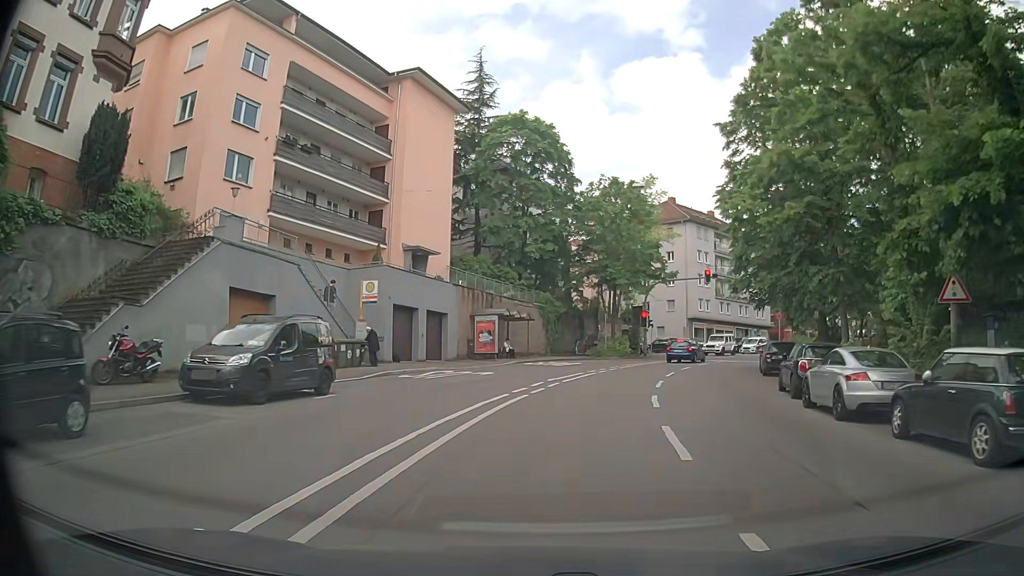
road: secondary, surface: asphalt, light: Day
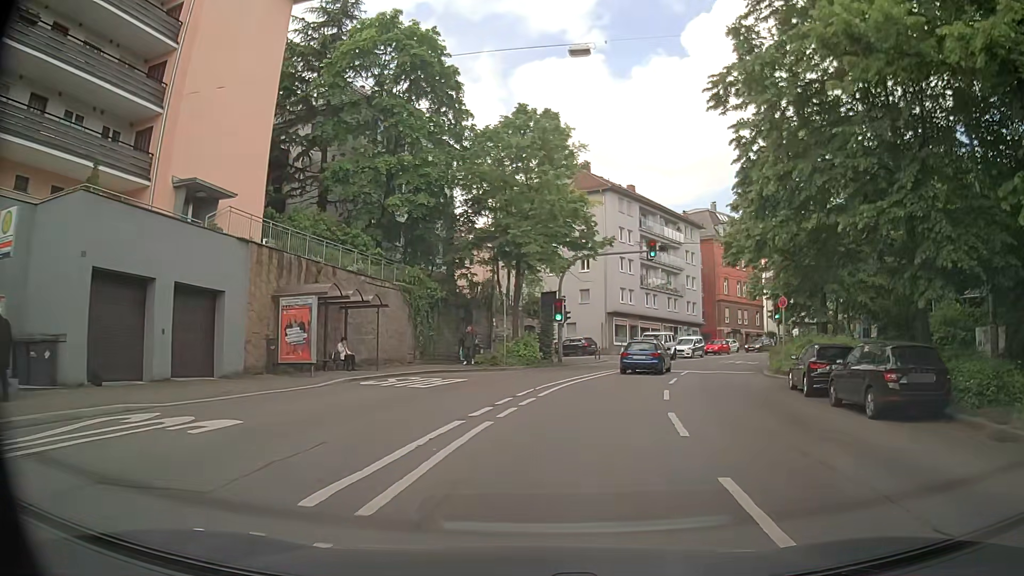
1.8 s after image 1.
(+1.1, +16.2) m; +8°
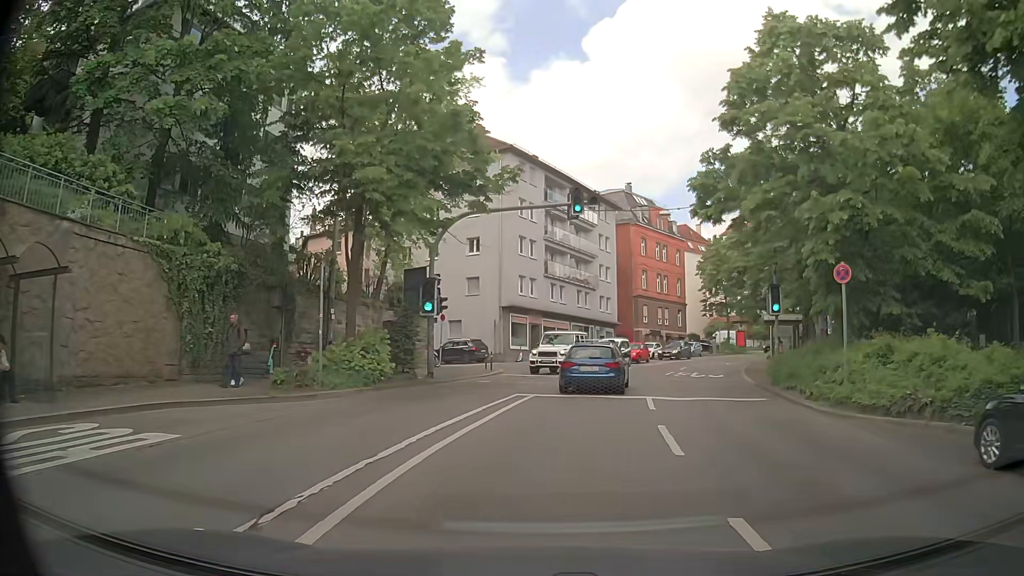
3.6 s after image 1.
(+1.2, +13.4) m; +9°
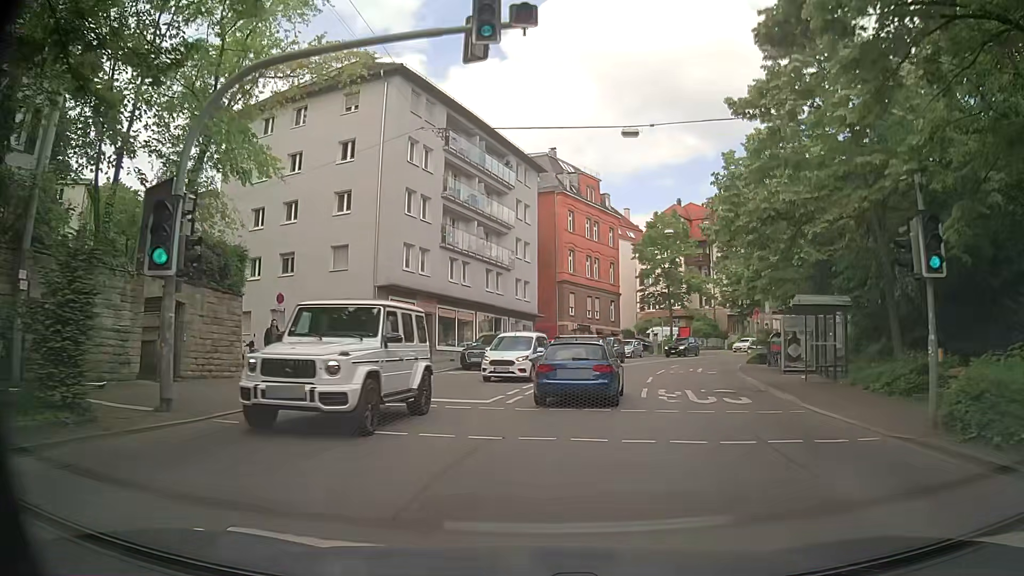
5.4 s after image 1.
(+1.1, +14.0) m; +8°
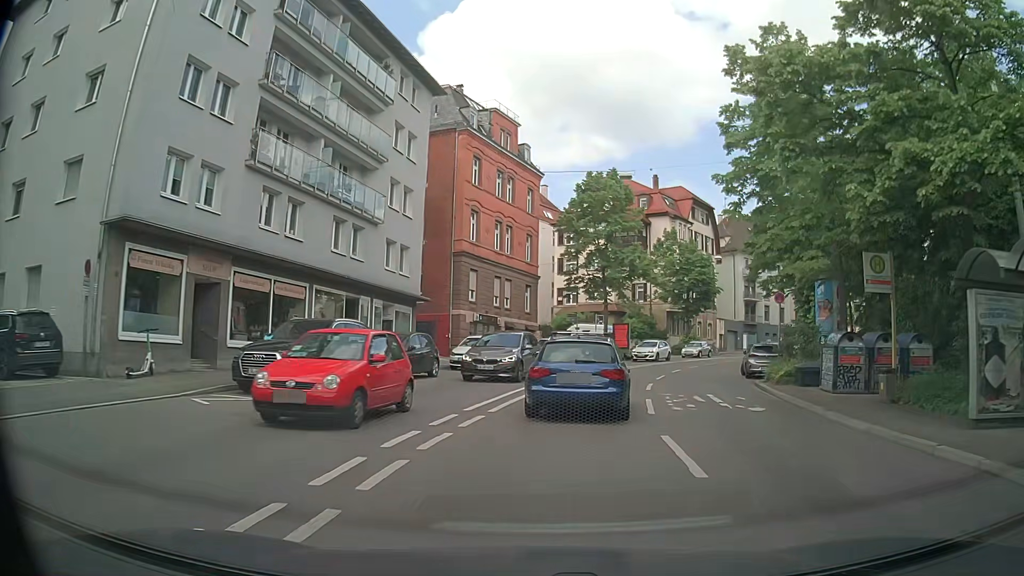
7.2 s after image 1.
(+1.1, +16.3) m; +8°
(+1, +10) (+2, +20) (+4, +30) (+8, +39) (+12, +48) (+17, +56) (+23, +64) (+30, +72) (+38, +78) (+46, +84) m
